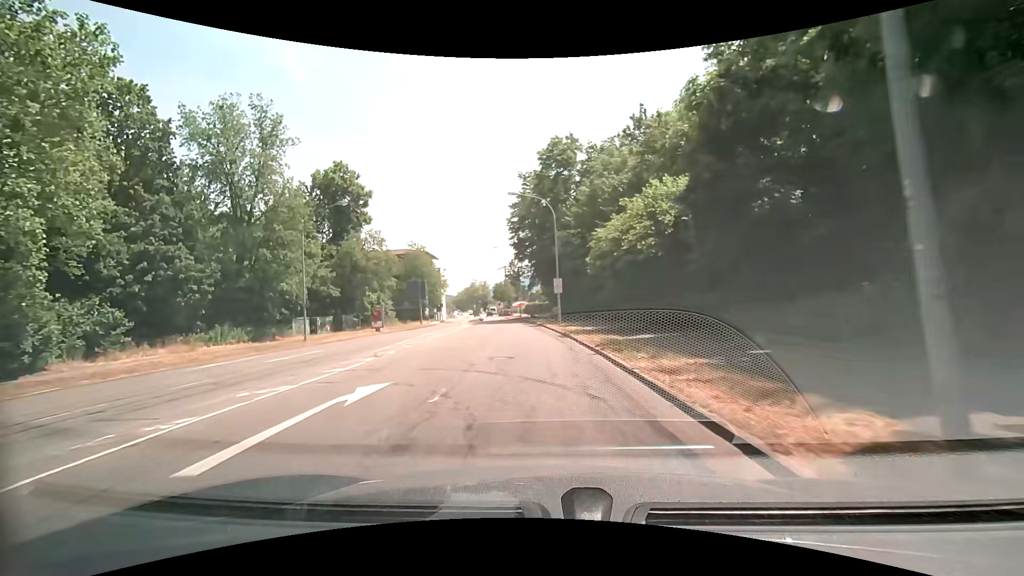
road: secondary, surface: asphalt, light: Day
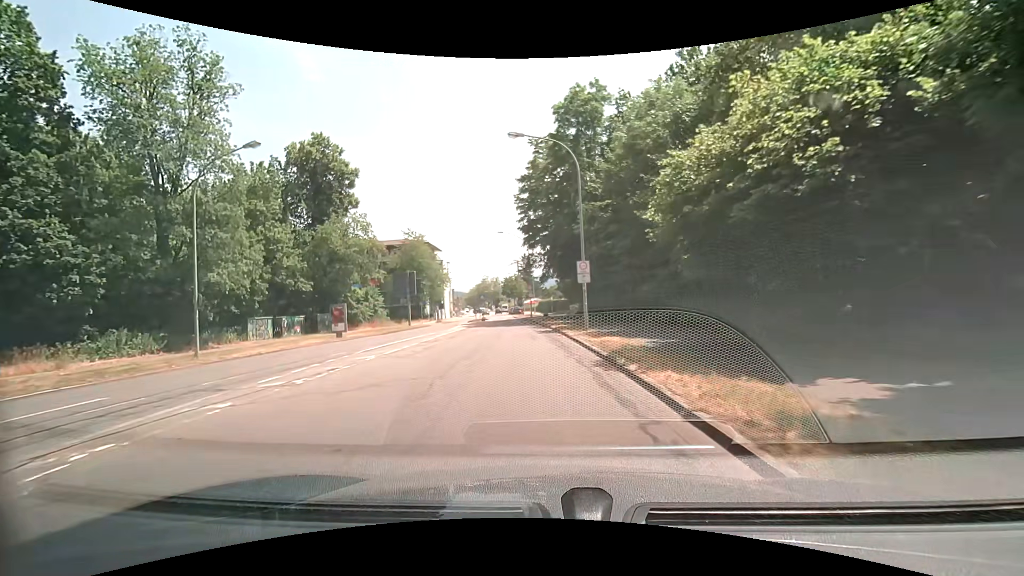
(-0.2, +12.0) m; -2°
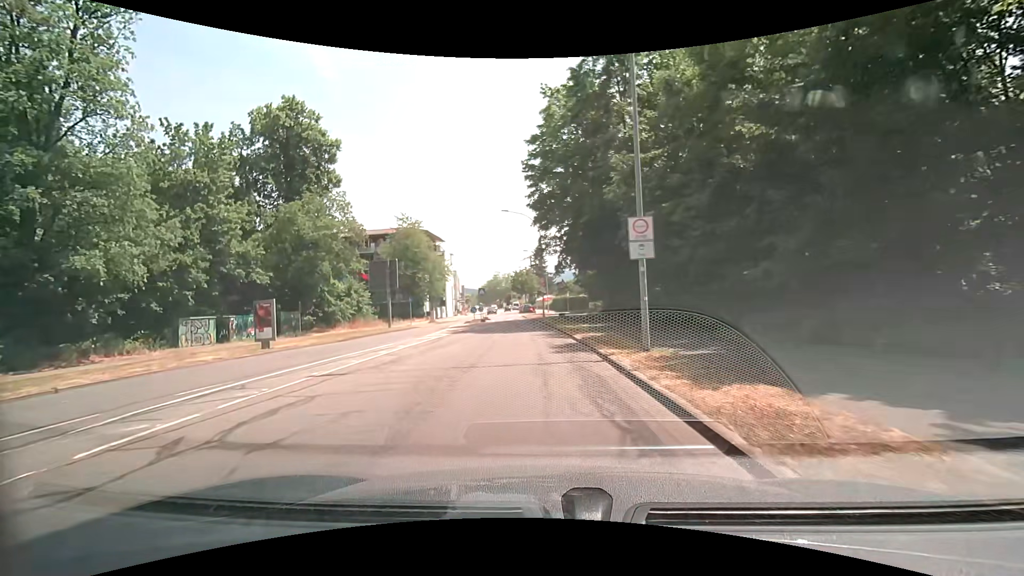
(-0.1, +11.2) m; -1°
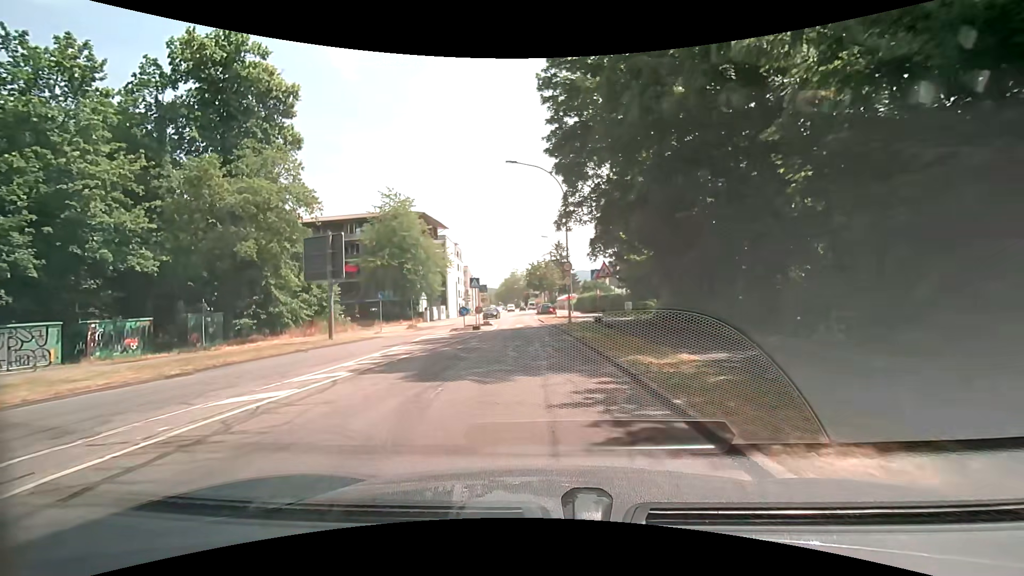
(-0.4, +15.1) m; -2°
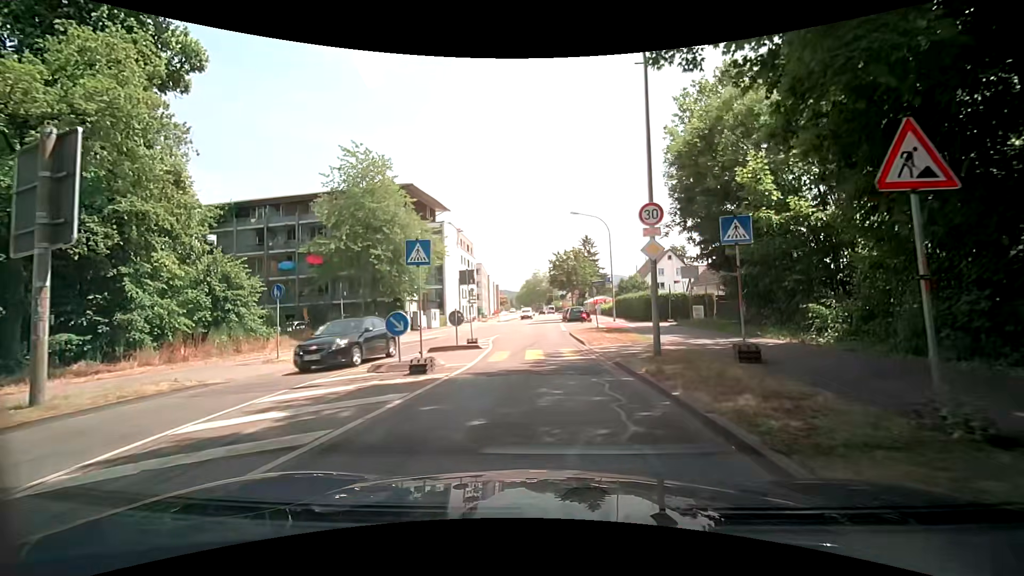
(-0.5, +17.1) m; -3°
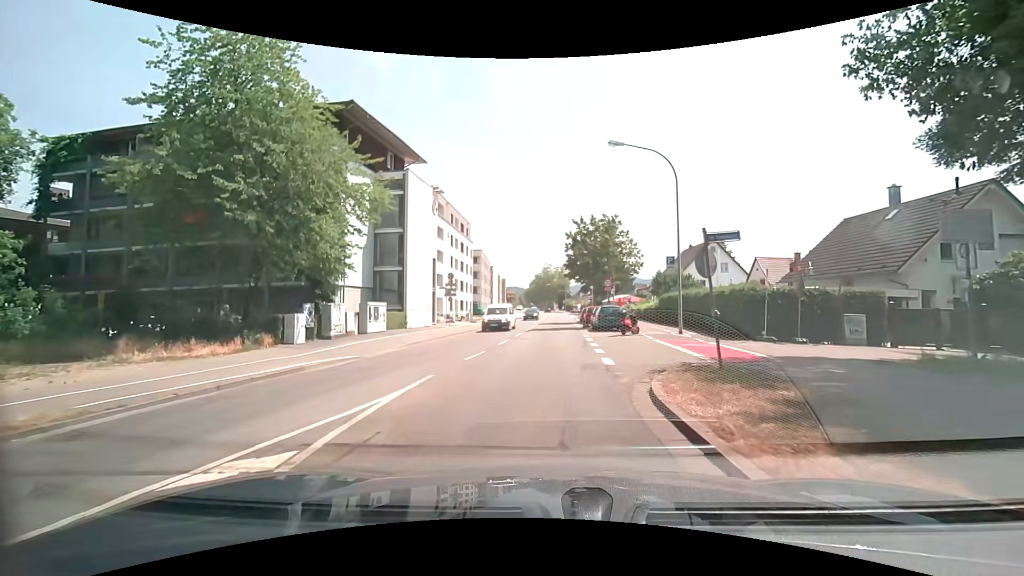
(-0.4, +18.5) m; -1°
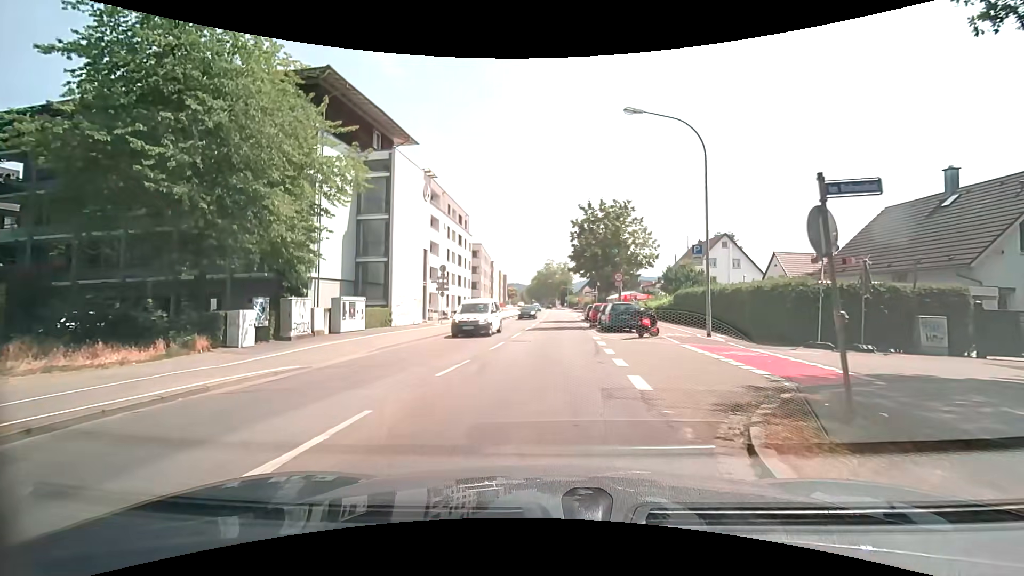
(0.0, +3.9) m; -1°
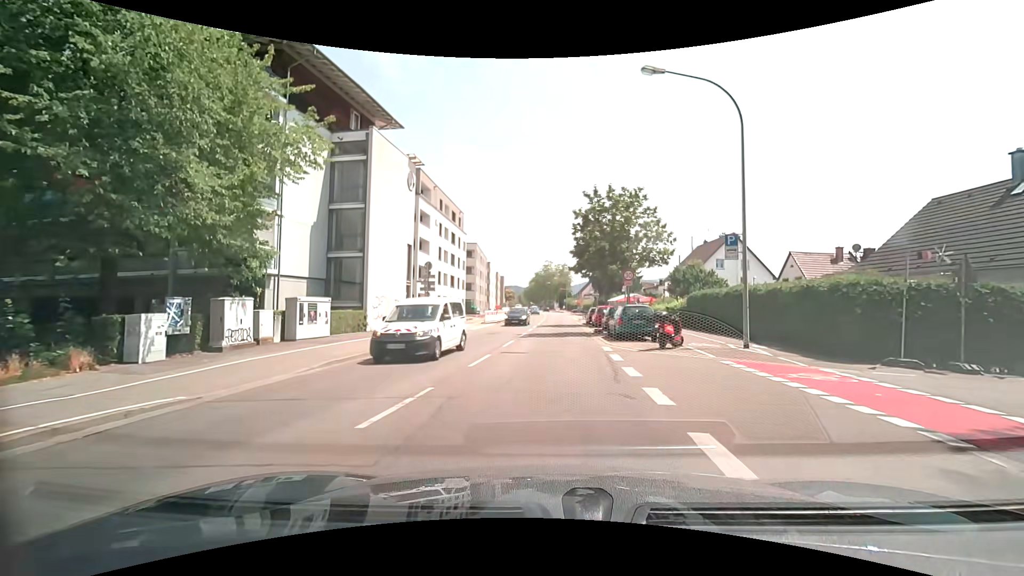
(0.0, +4.0) m; +1°
(0, +10) (0, +20) (+1, +30) (+1, +40) (+2, +50) (+2, +60) (+4, +70) (+5, +80) (+6, +90) (+6, +100) m
